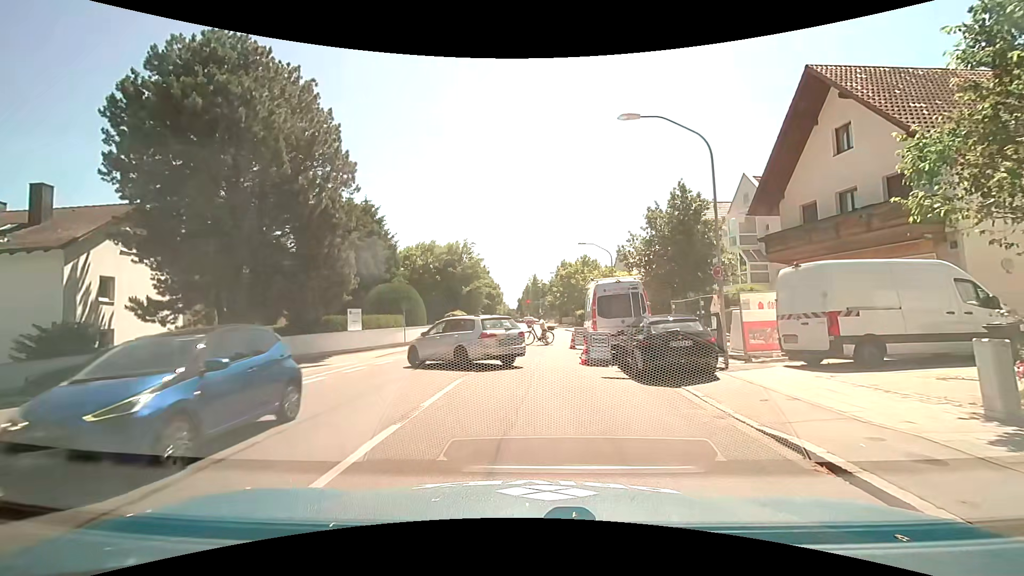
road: secondary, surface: asphalt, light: Day
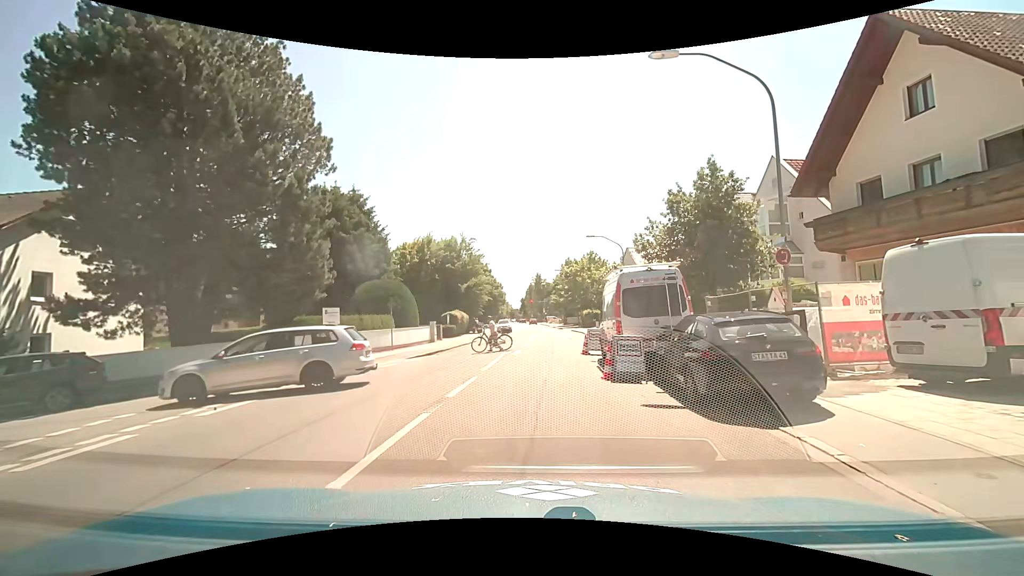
(+0.1, +3.9) m; +2°
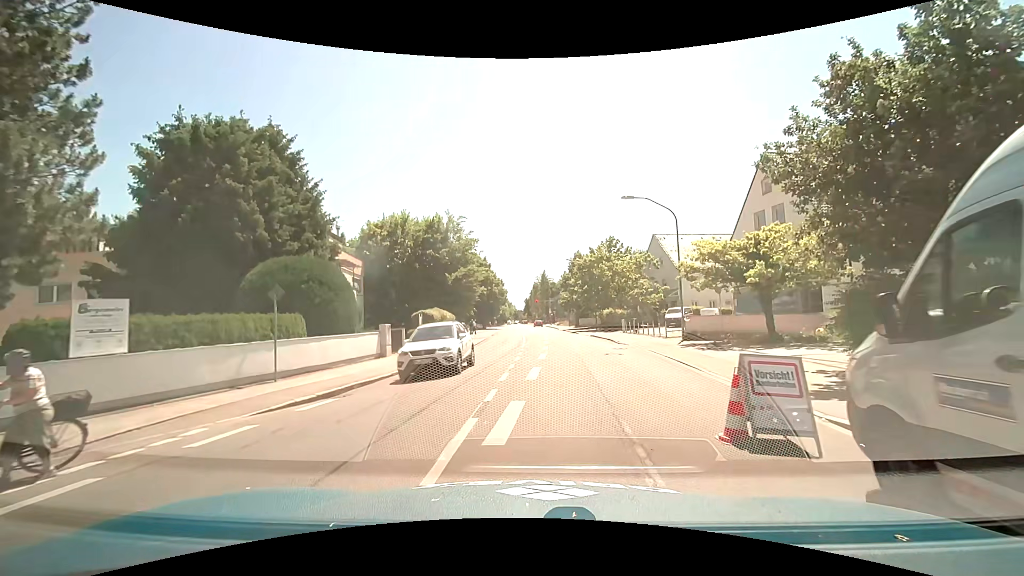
(-0.3, +13.9) m; -1°
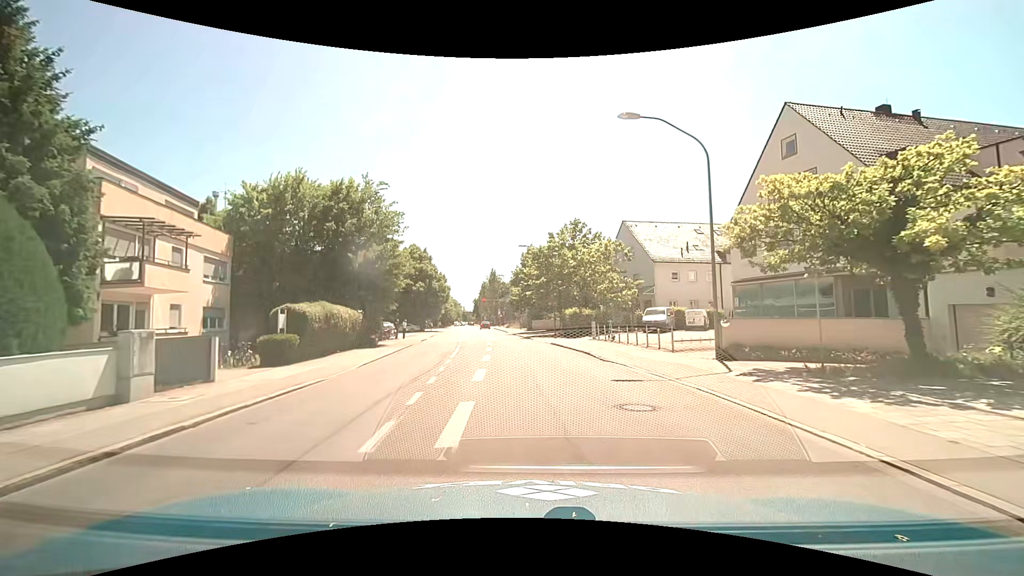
(+0.6, +12.1) m; +6°
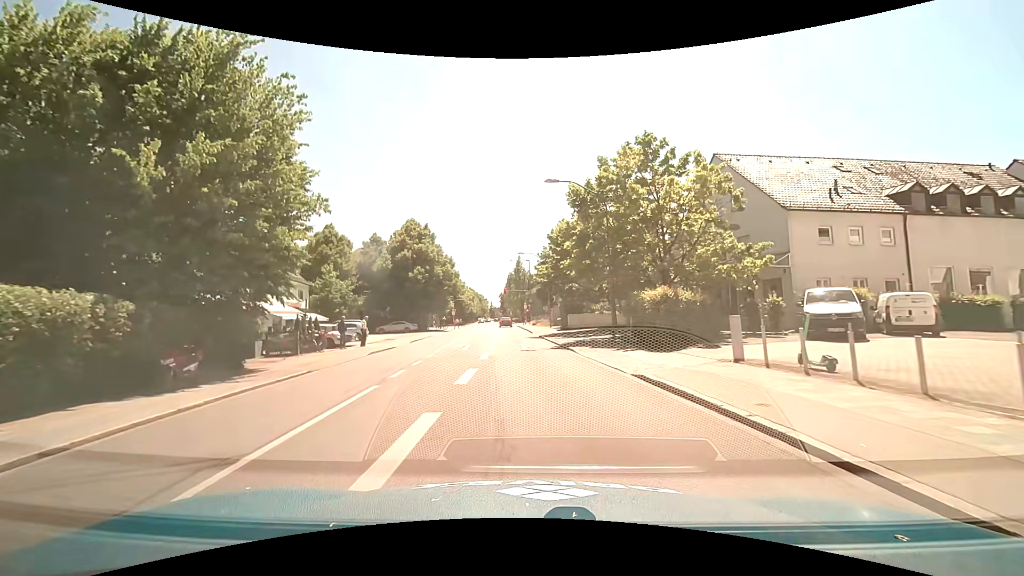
(-0.3, +19.7) m; -4°
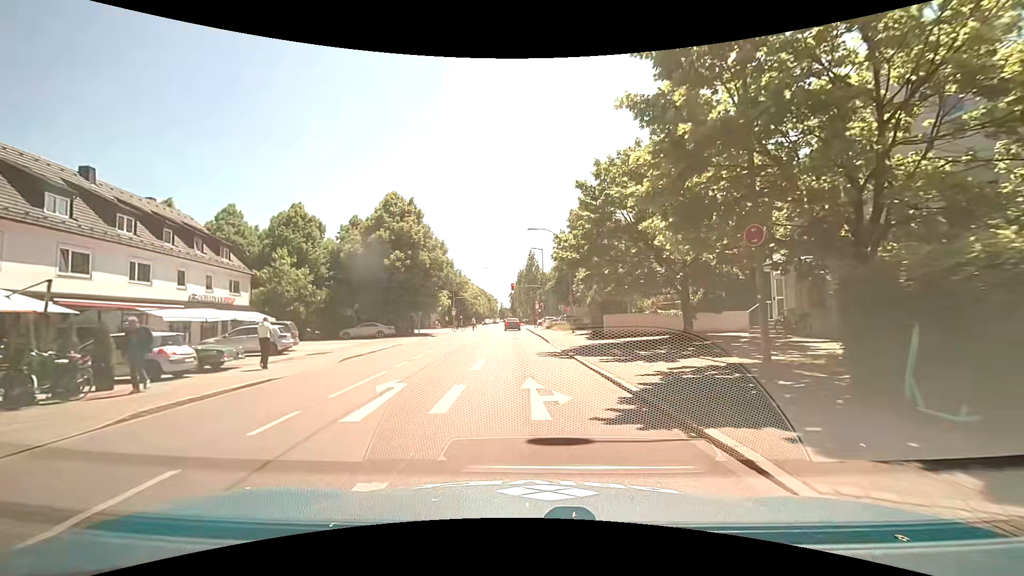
(-0.2, +14.7) m; -1°
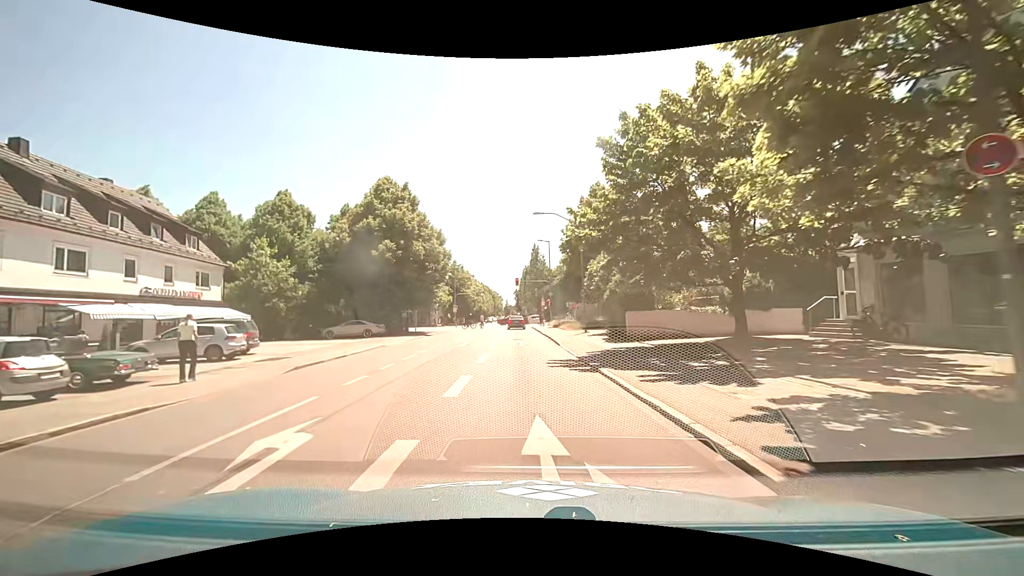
(0.0, +4.8) m; -1°
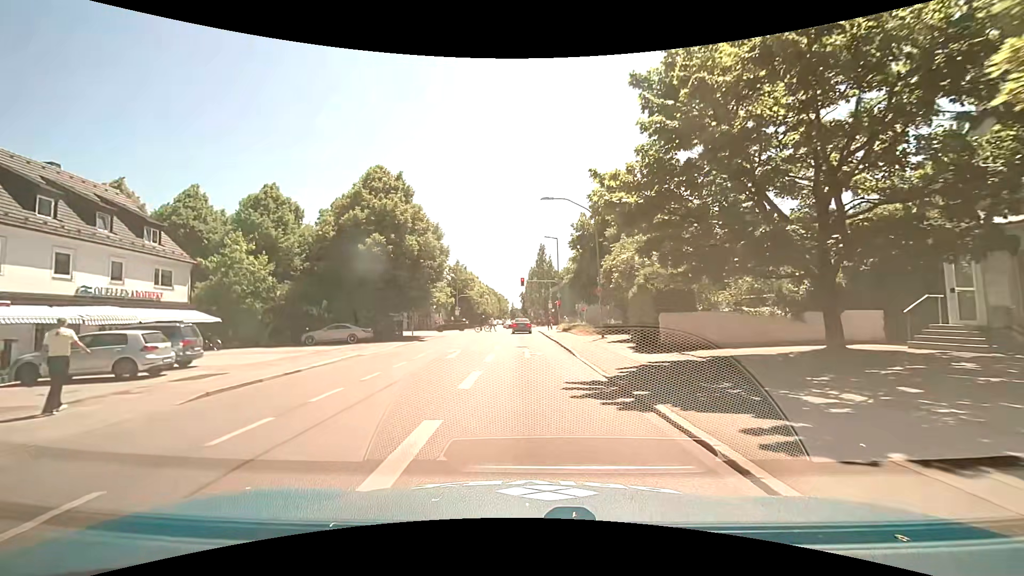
(0.0, +4.7) m; 0°
